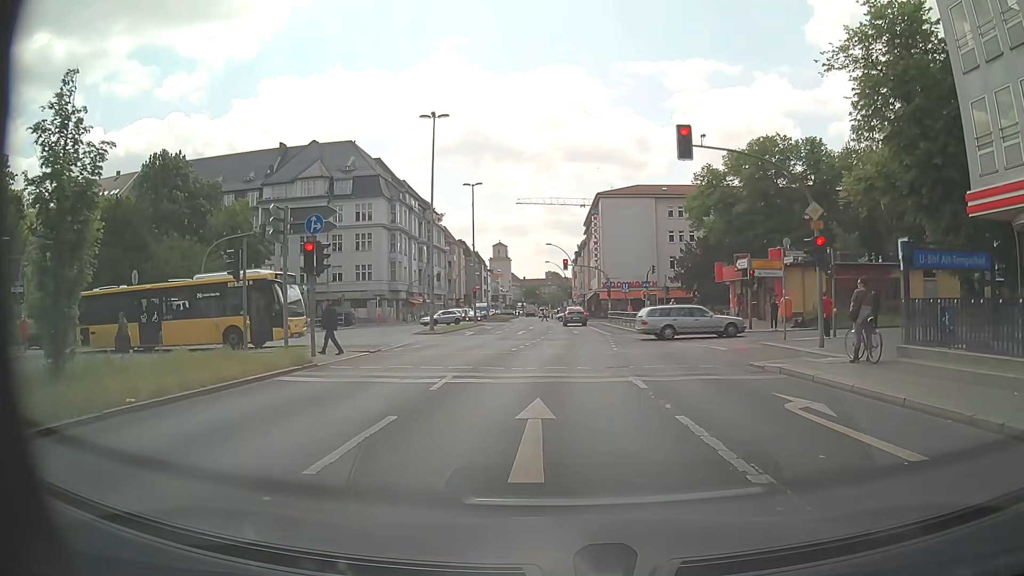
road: primary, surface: asphalt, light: Day
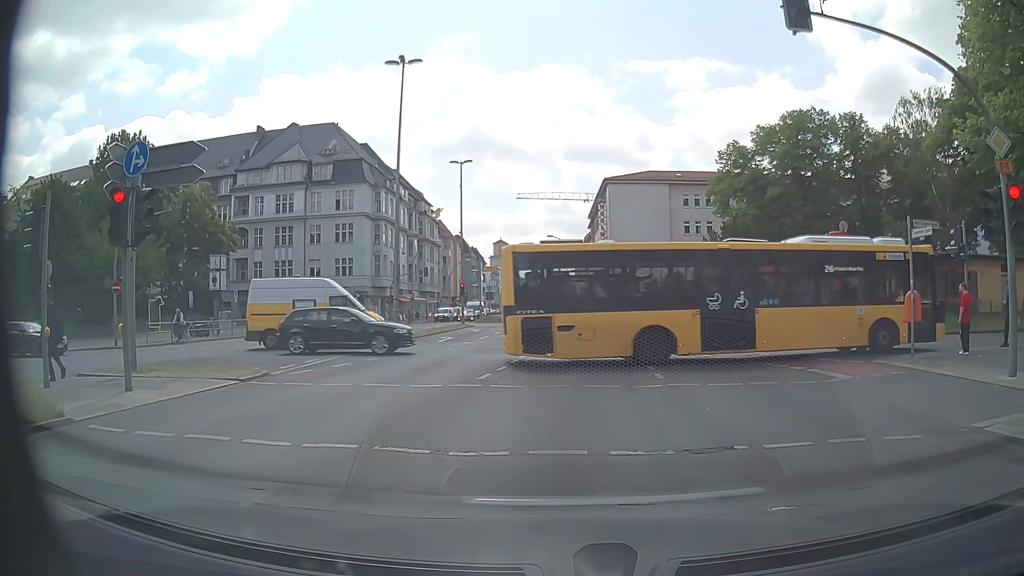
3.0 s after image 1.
(-0.1, +8.5) m; -1°
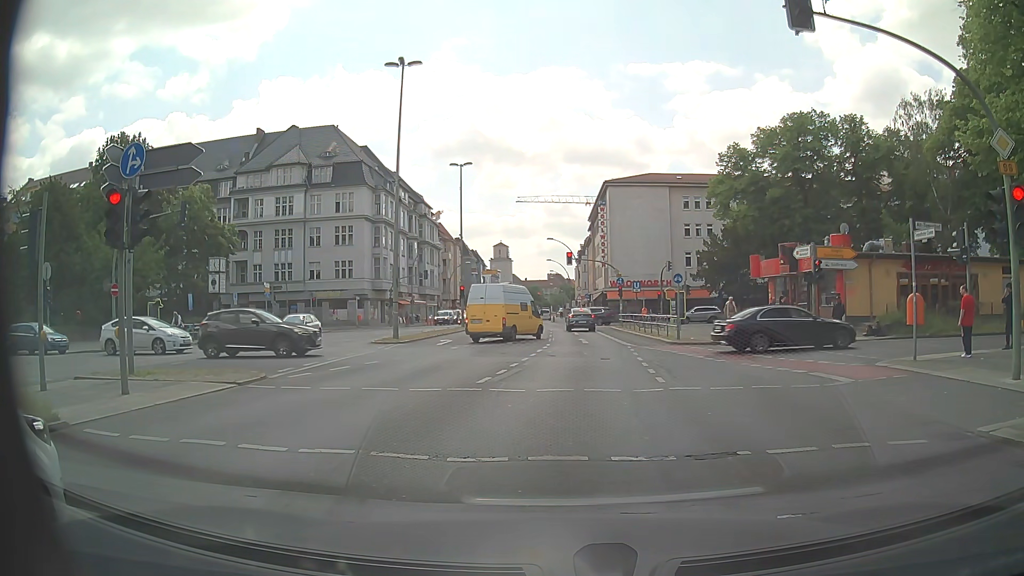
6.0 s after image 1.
(0.0, +0.2) m; 0°
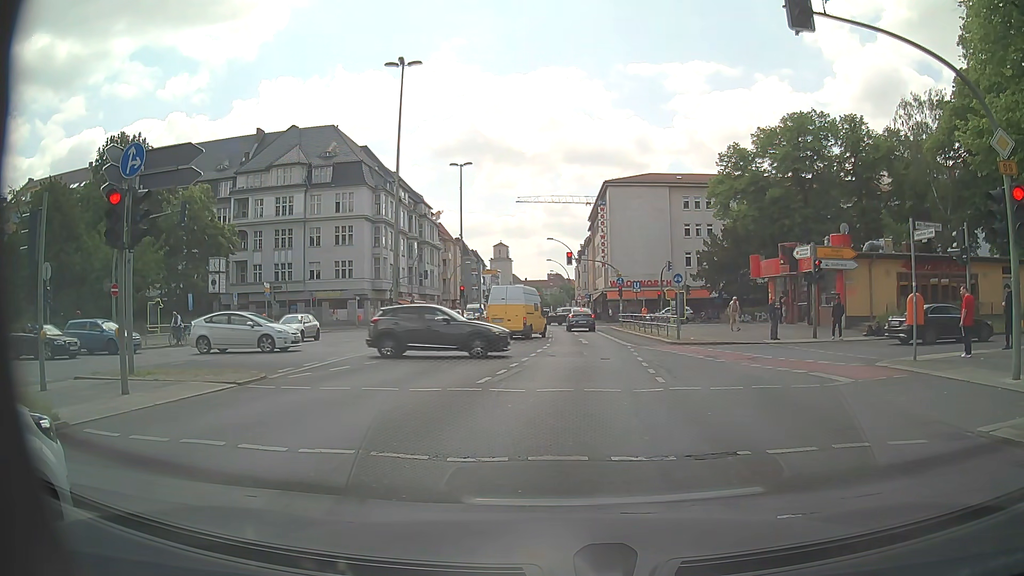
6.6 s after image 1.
(0.0, 0.0) m; 0°
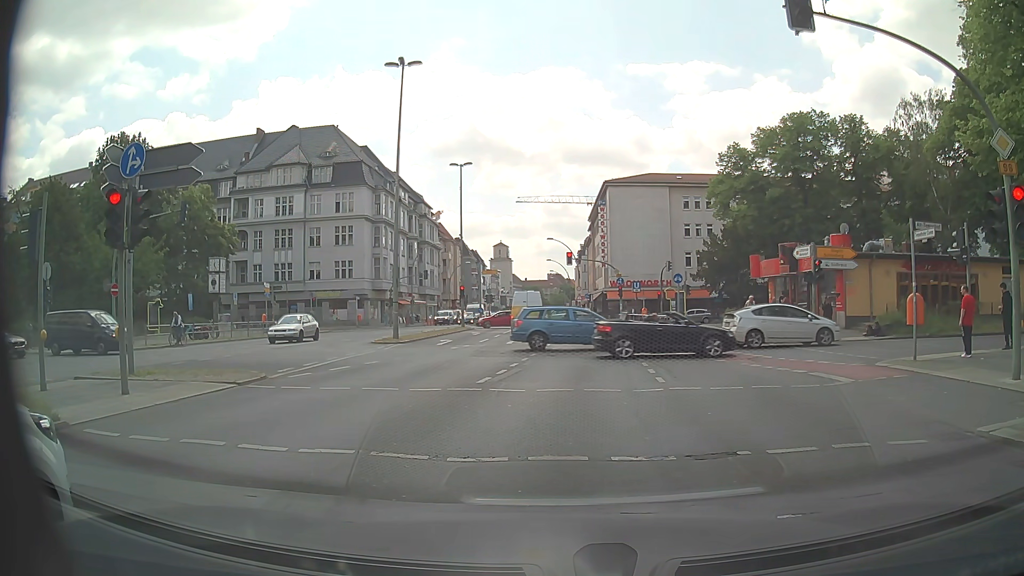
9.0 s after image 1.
(0.0, 0.0) m; 0°
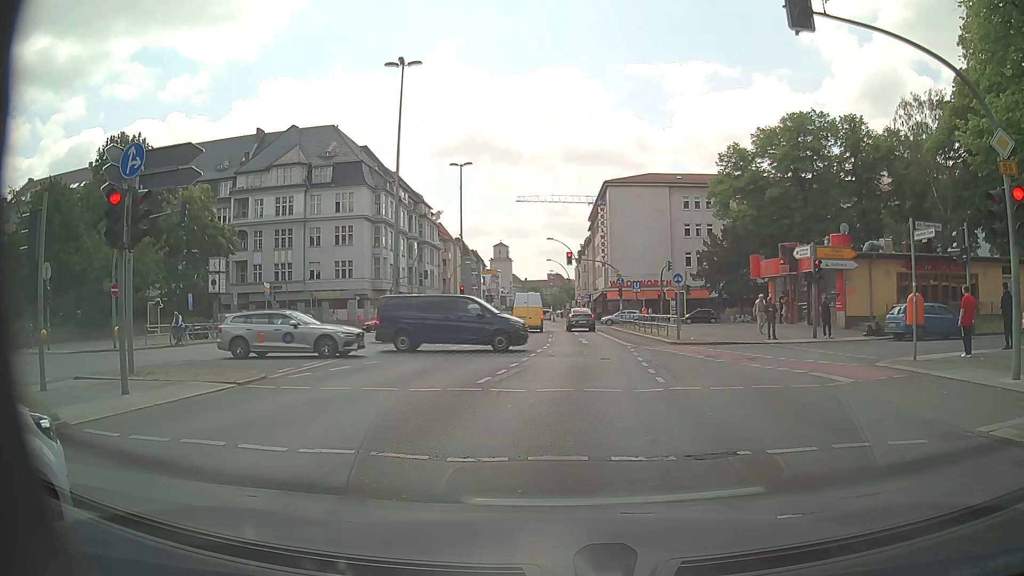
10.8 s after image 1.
(0.0, 0.0) m; 0°
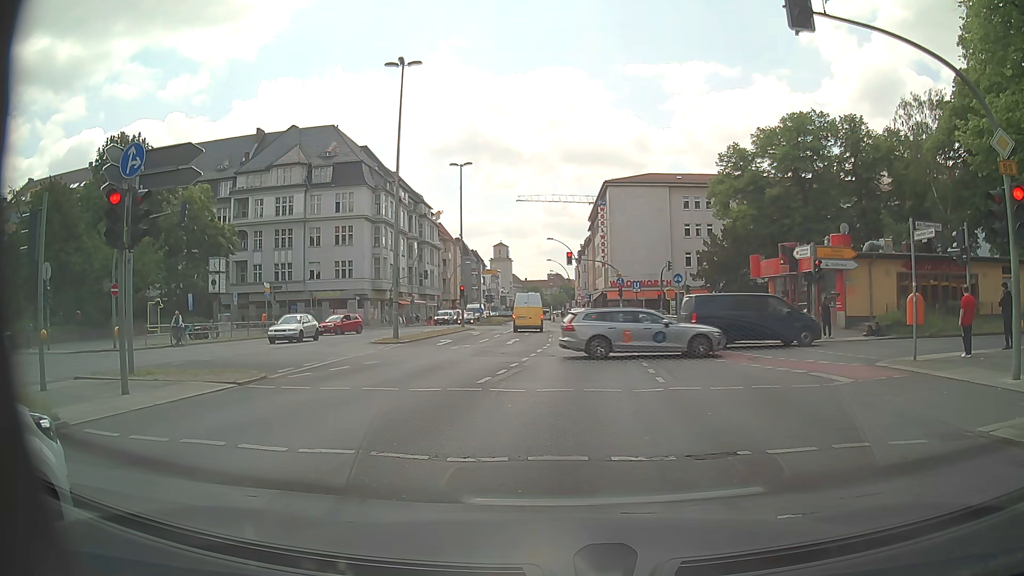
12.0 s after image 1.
(0.0, 0.0) m; 0°
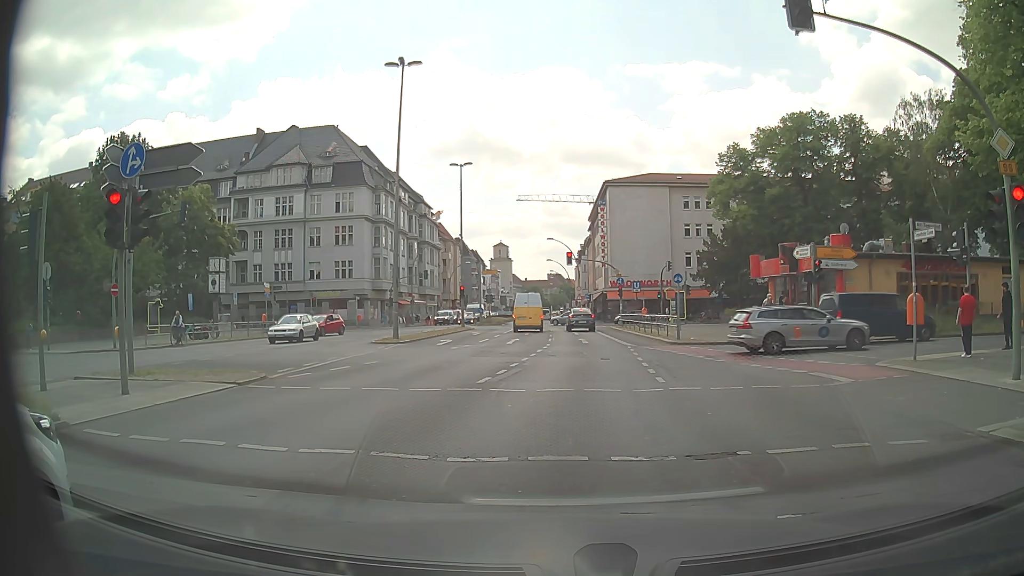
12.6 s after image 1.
(0.0, 0.0) m; 0°
